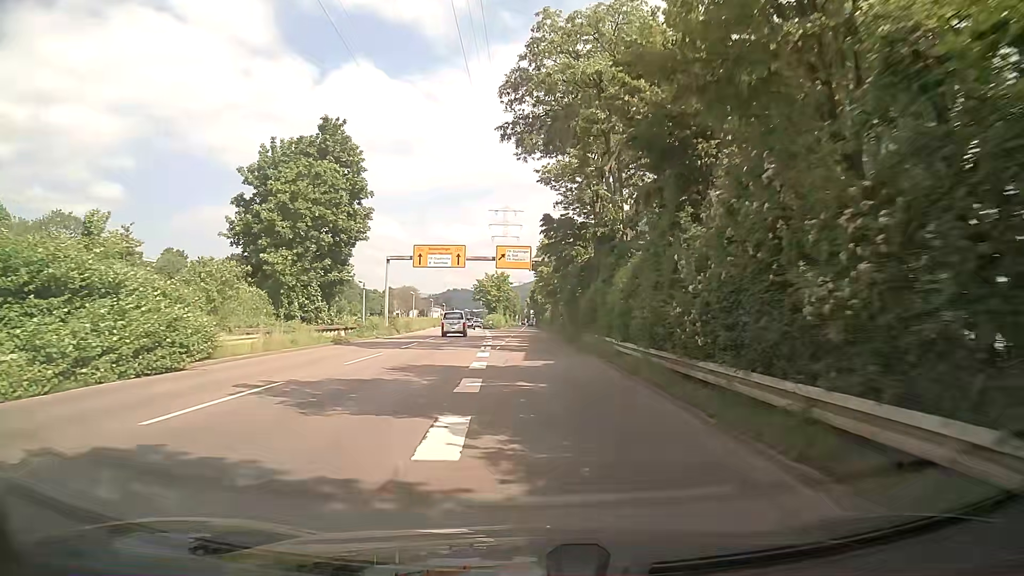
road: trunk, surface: asphalt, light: Day
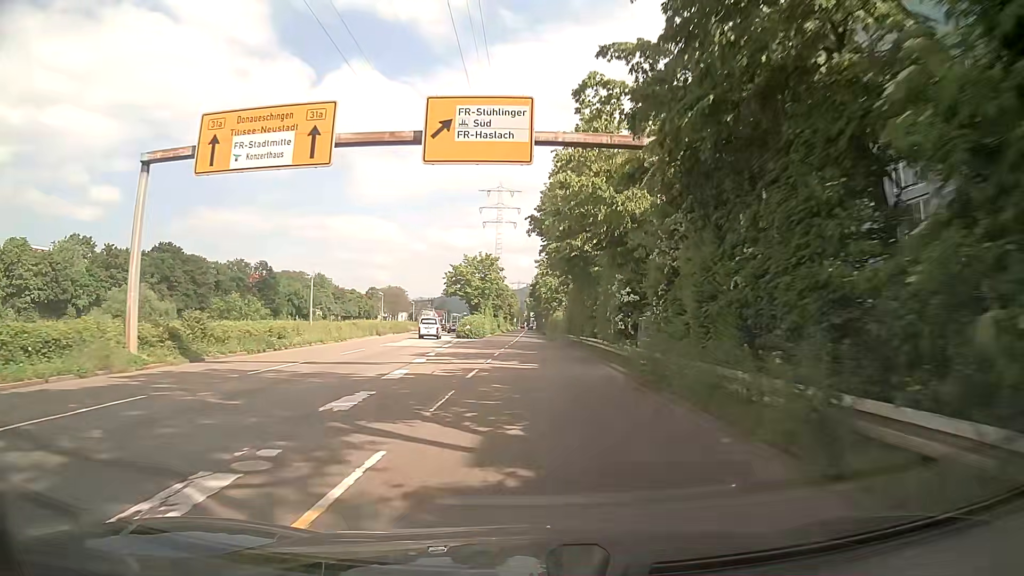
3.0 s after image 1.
(-0.1, +39.2) m; 0°
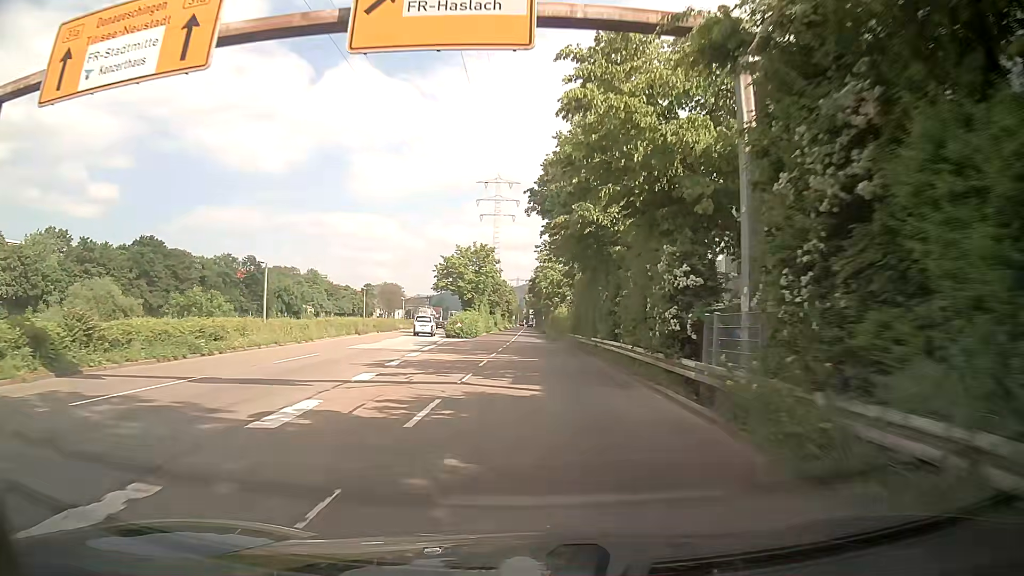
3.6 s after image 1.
(-0.1, +7.9) m; -1°
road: trunk_link
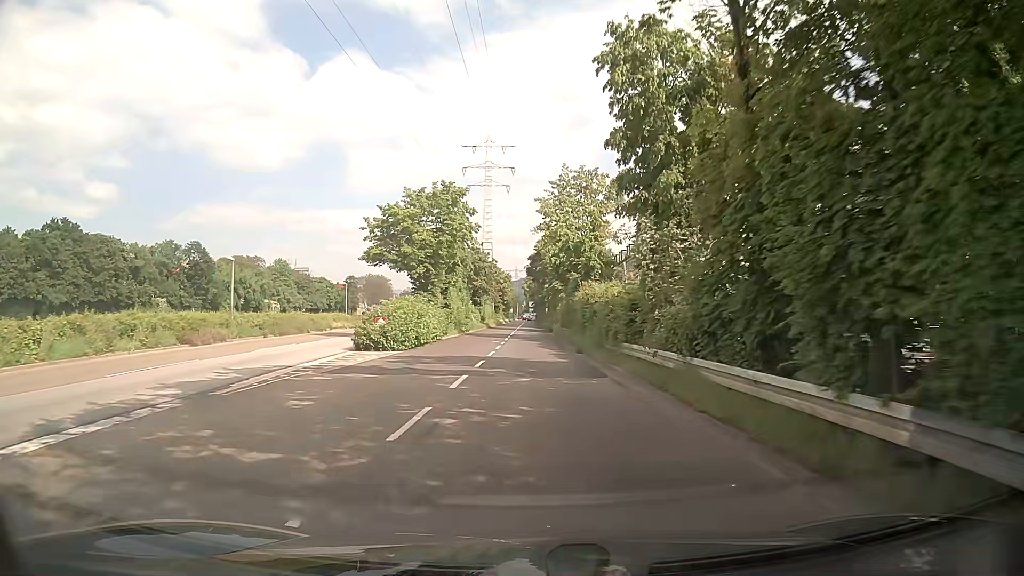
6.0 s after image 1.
(+0.1, +31.2) m; 0°
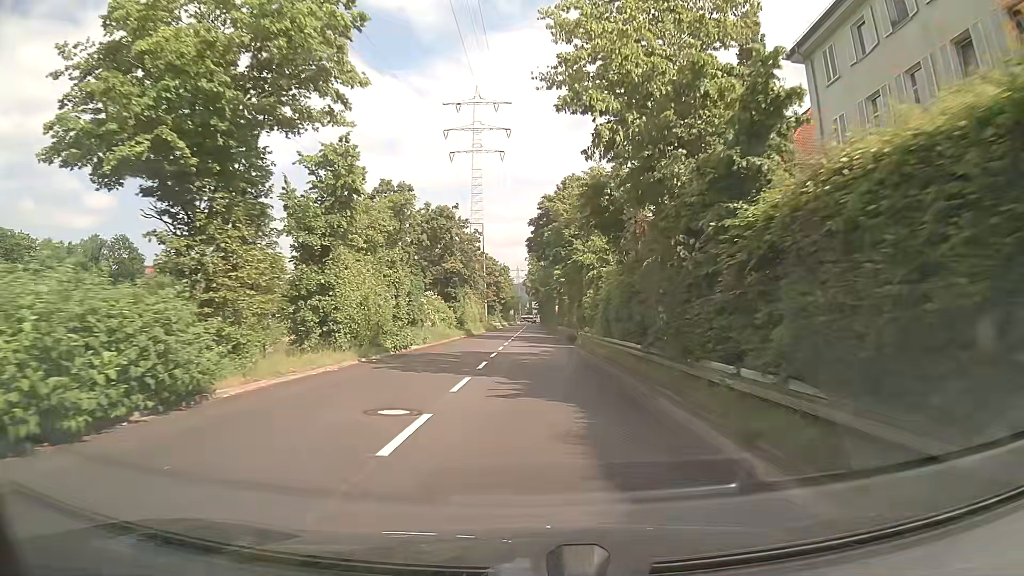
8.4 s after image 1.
(-0.1, +30.9) m; 0°
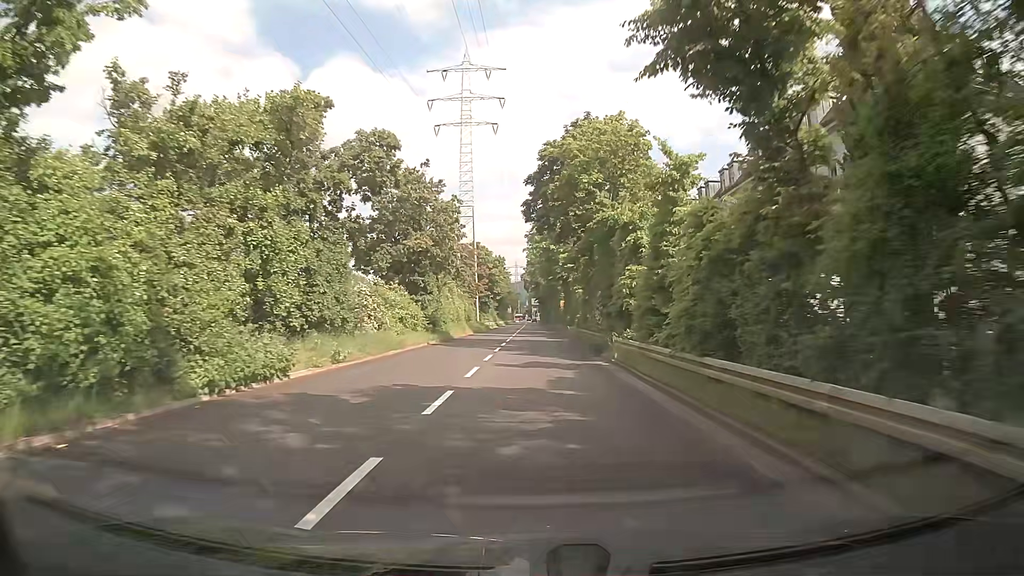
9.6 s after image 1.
(0.0, +15.3) m; 0°
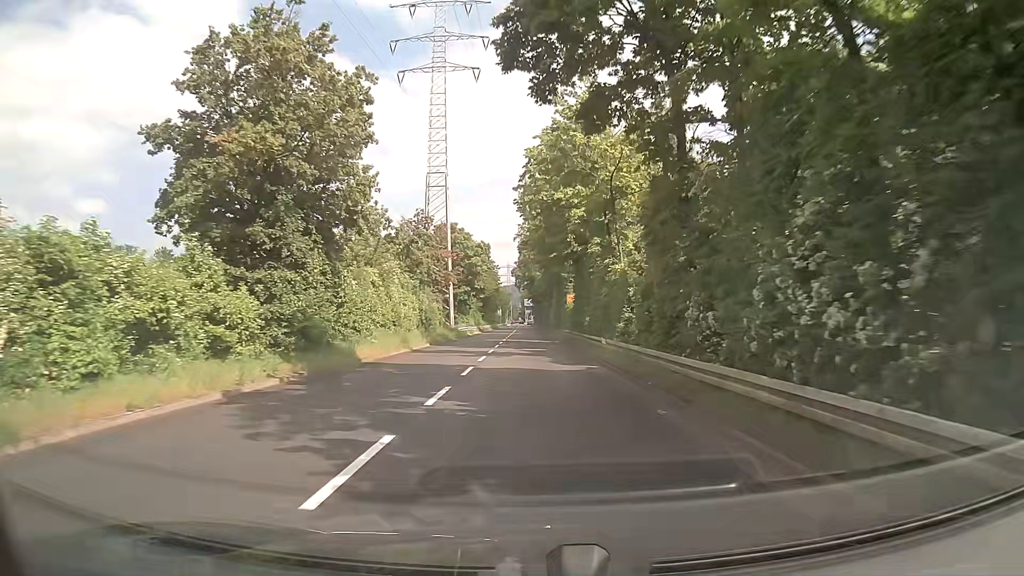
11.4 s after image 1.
(+0.2, +22.8) m; 0°
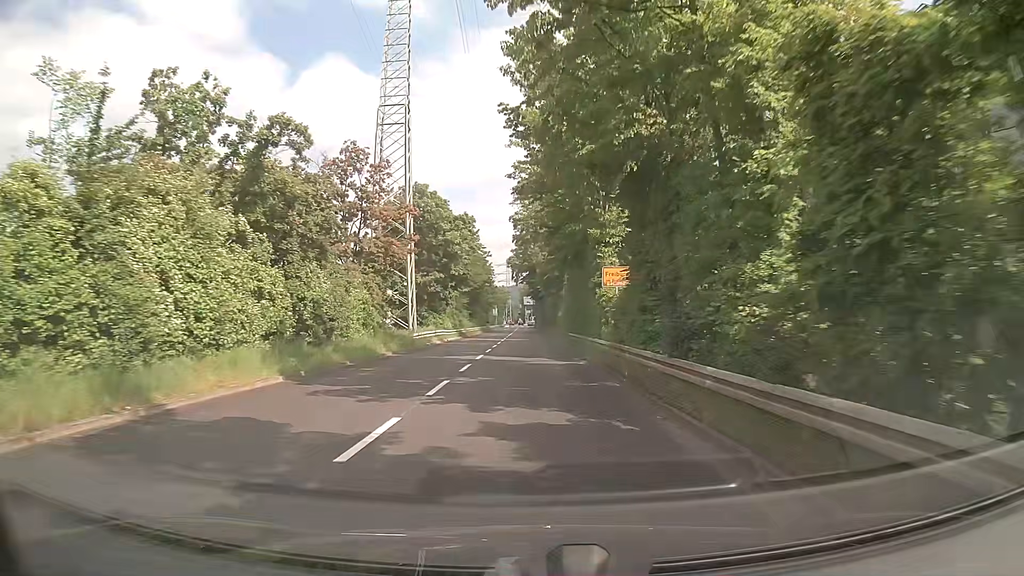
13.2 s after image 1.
(+0.1, +22.5) m; +1°
(0, +10) (0, +20) (-1, +30) (-1, +40) (-1, +50) (-1, +60) (-1, +70) (-1, +80) (-2, +90) (-2, +100) m
